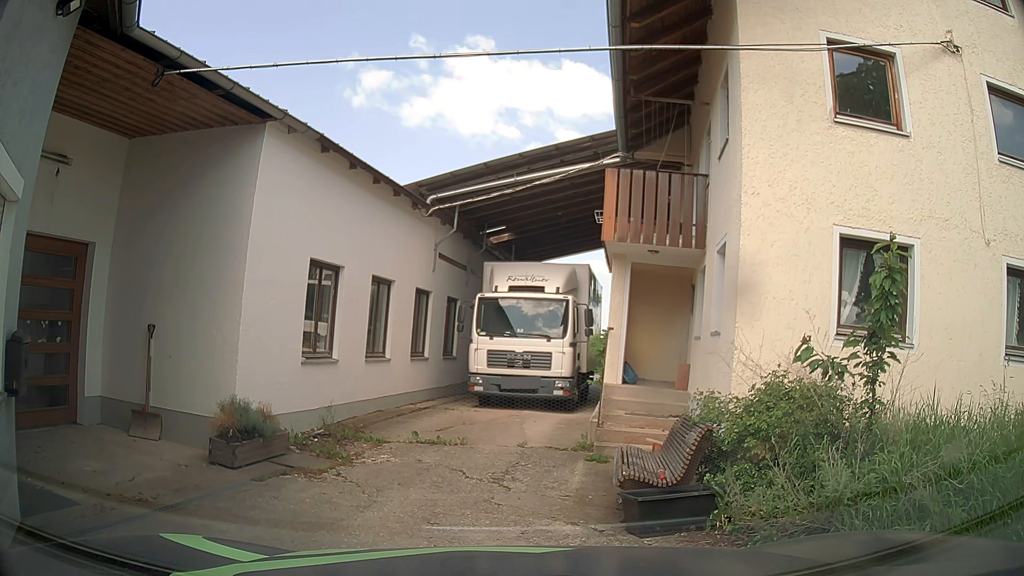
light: Day
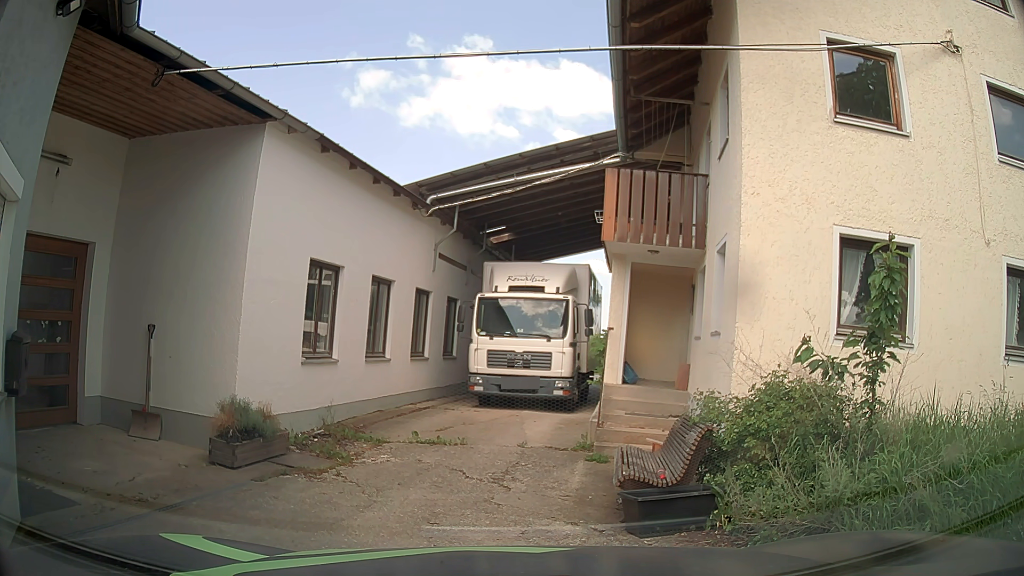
(0.0, 0.0) m; 0°
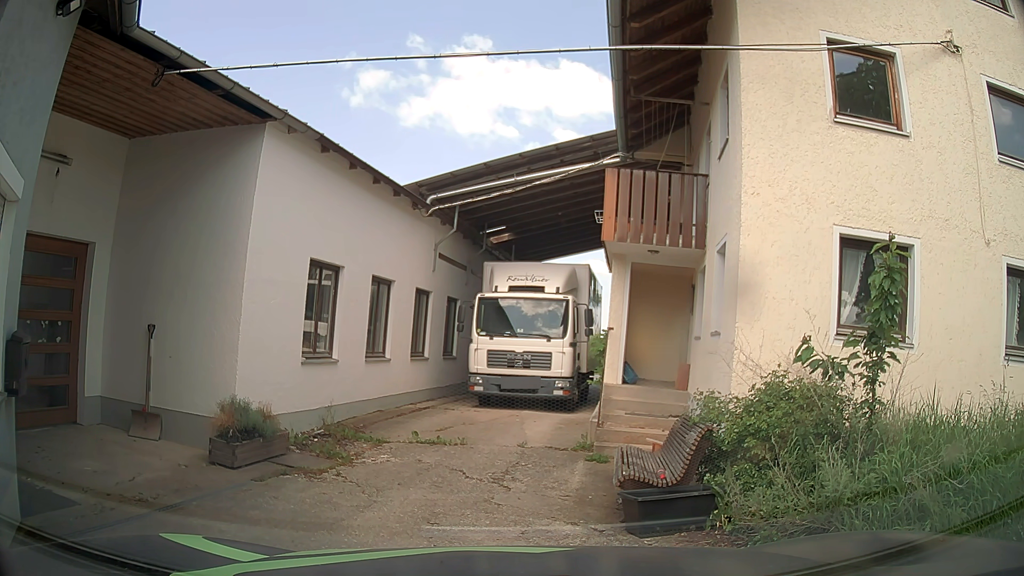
(0.0, 0.0) m; 0°
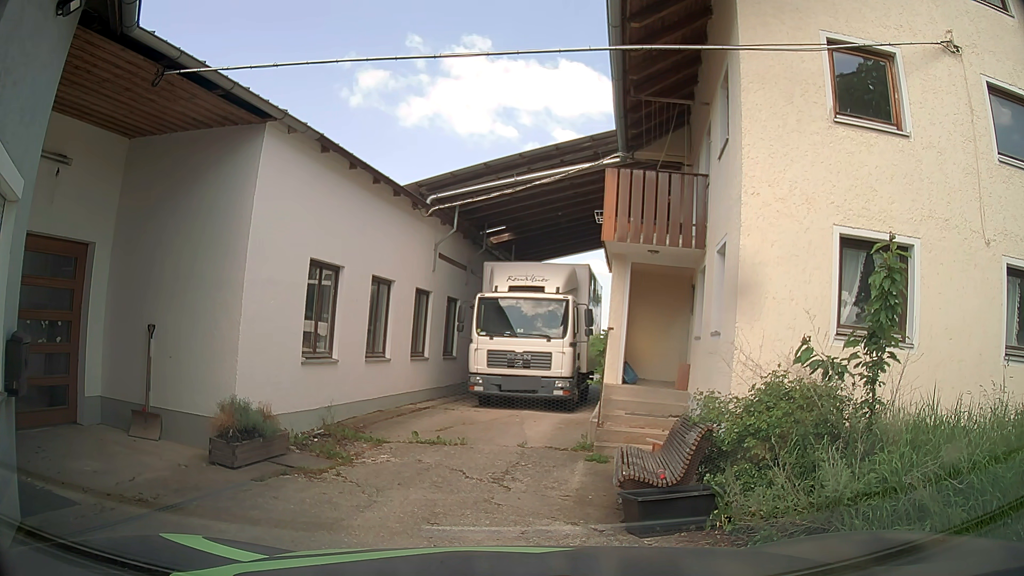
(0.0, 0.0) m; 0°
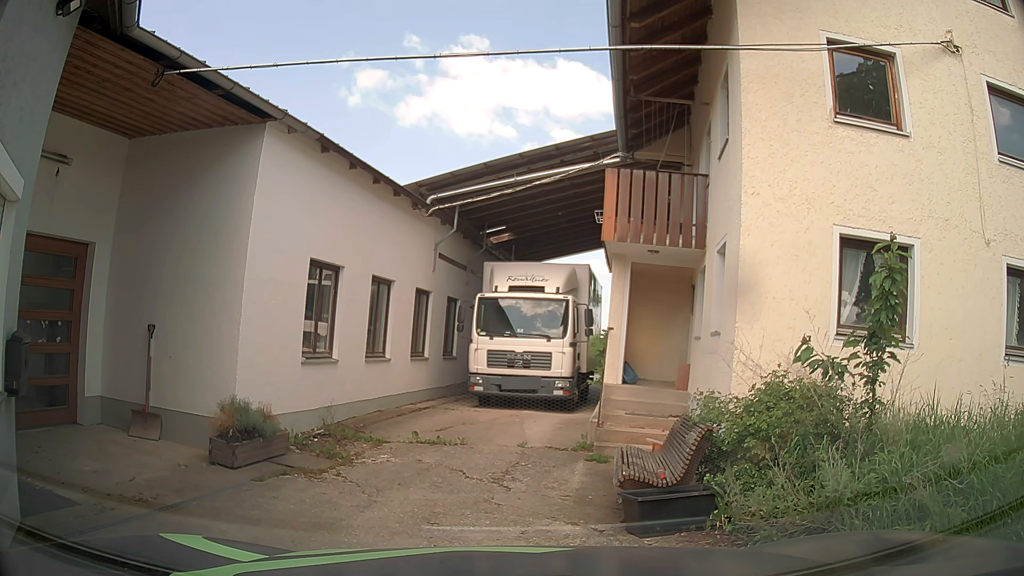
(0.0, 0.0) m; 0°
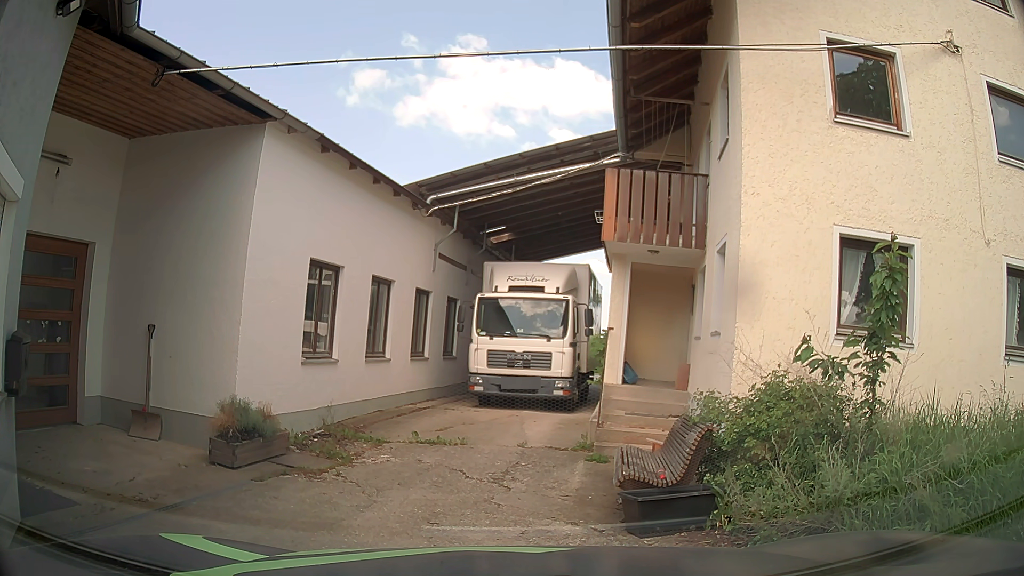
(0.0, 0.0) m; 0°
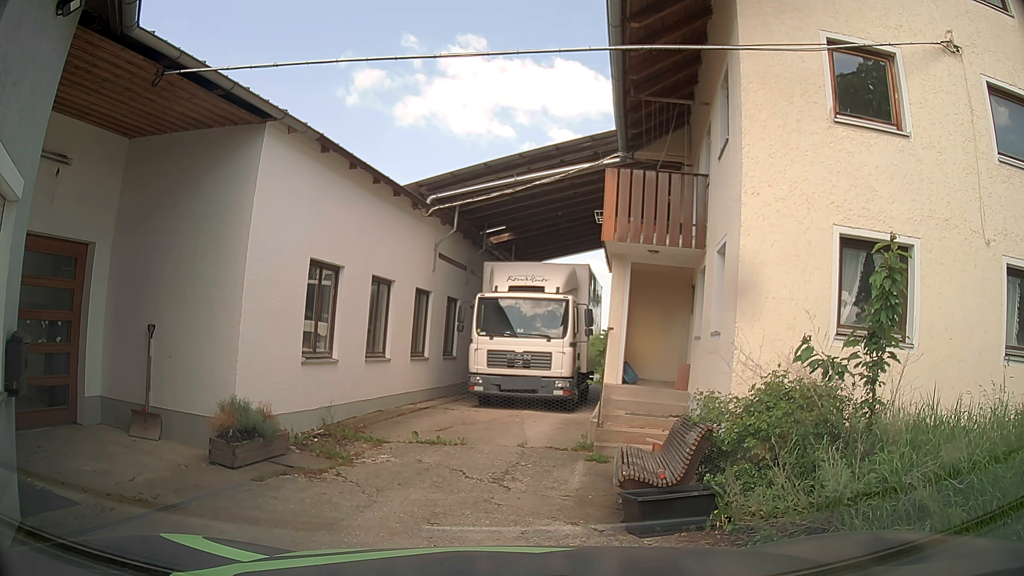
(0.0, 0.0) m; 0°
